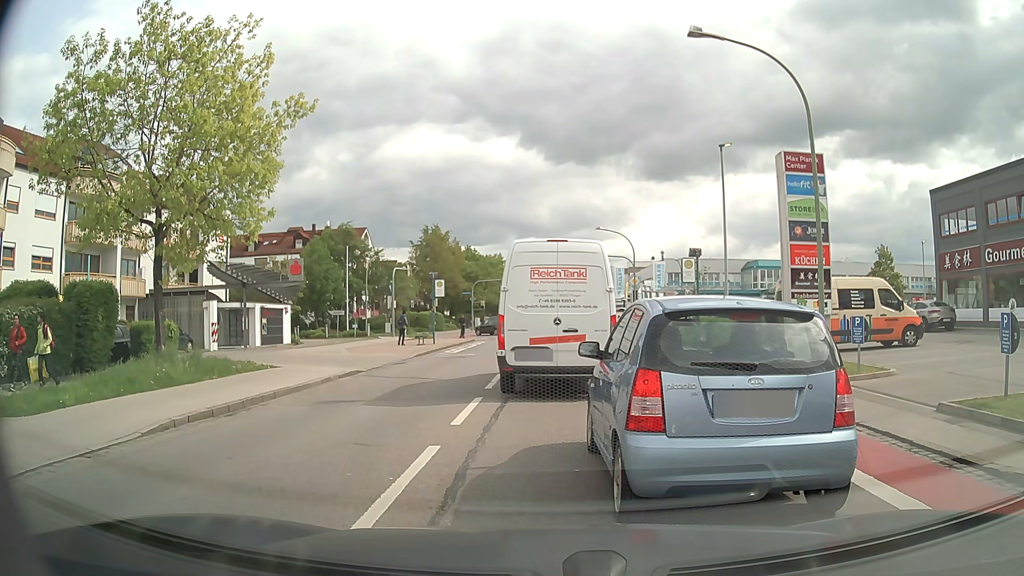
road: tertiary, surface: asphalt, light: Day
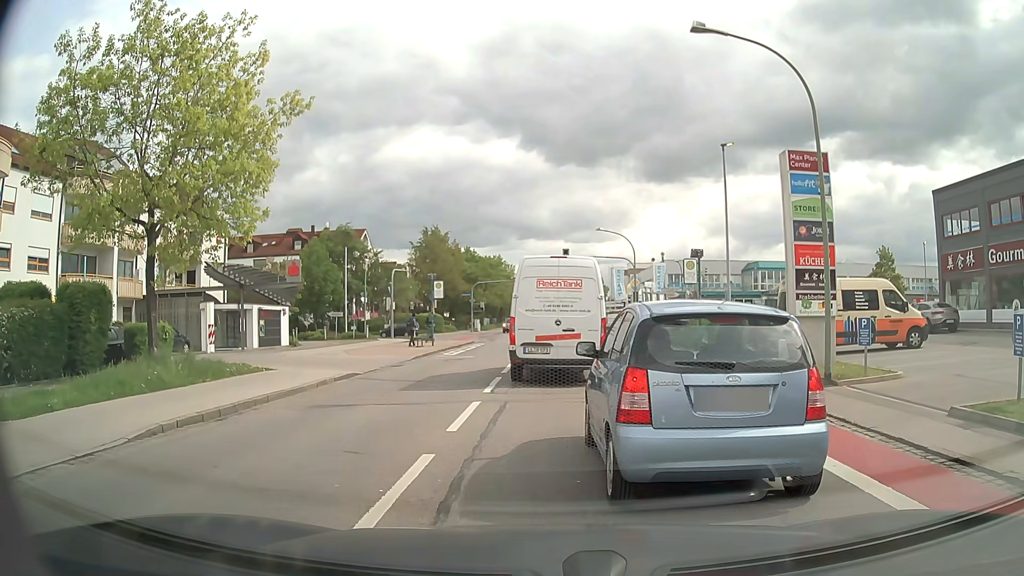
(0.0, +0.3) m; 0°
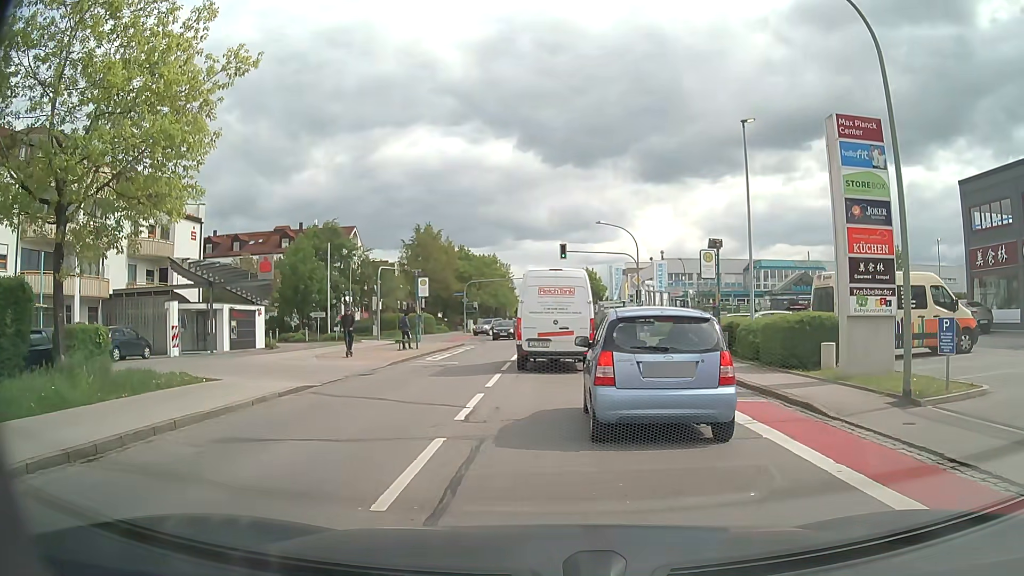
(0.0, +3.7) m; +1°
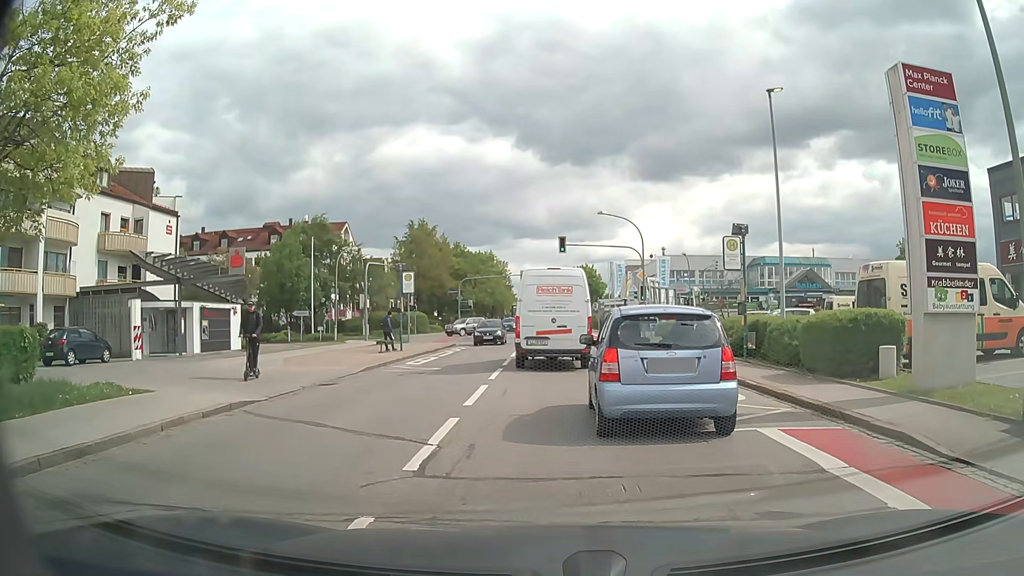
(0.0, +3.3) m; -1°
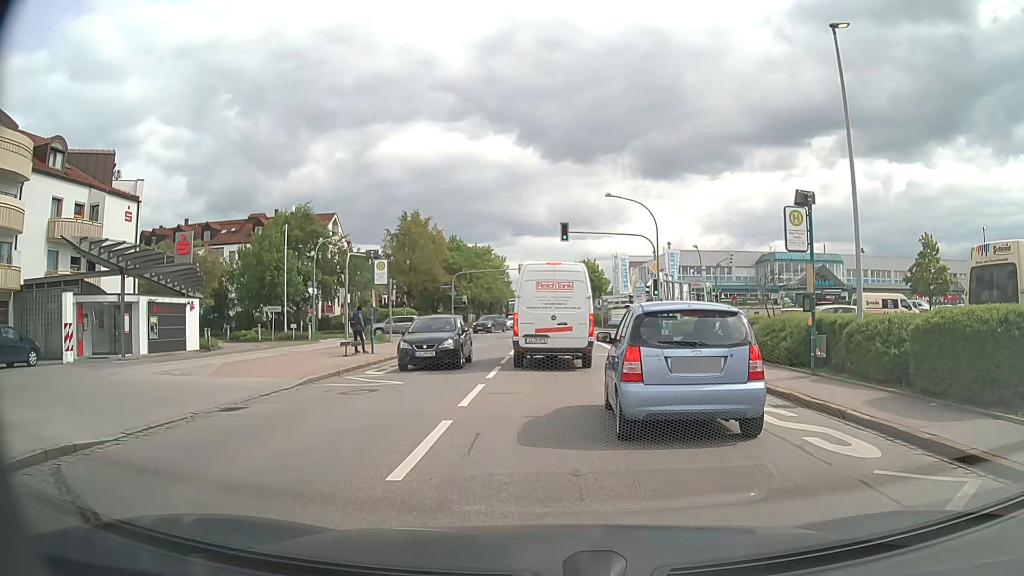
(0.0, +5.0) m; -1°
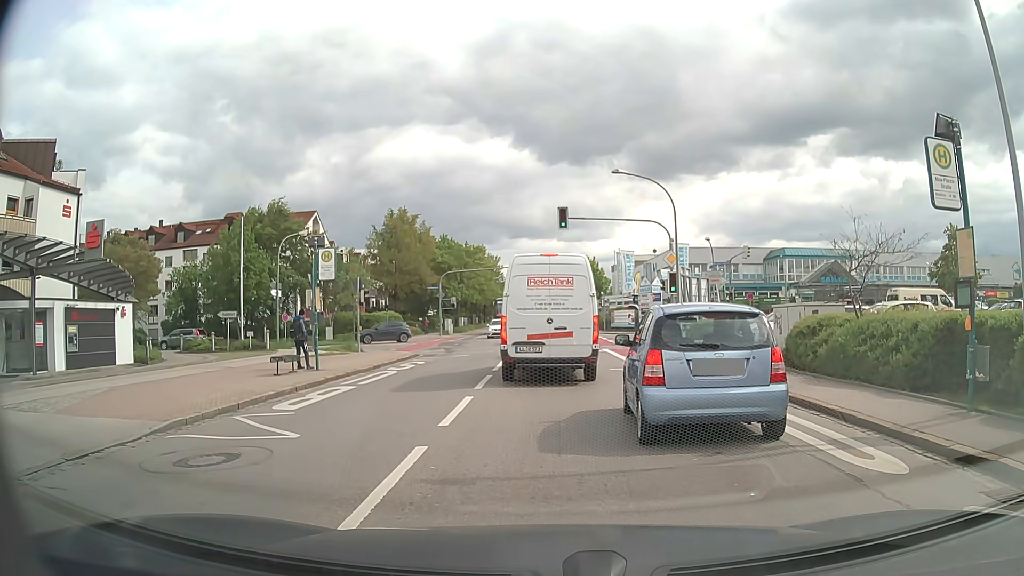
(+0.2, +5.9) m; +2°
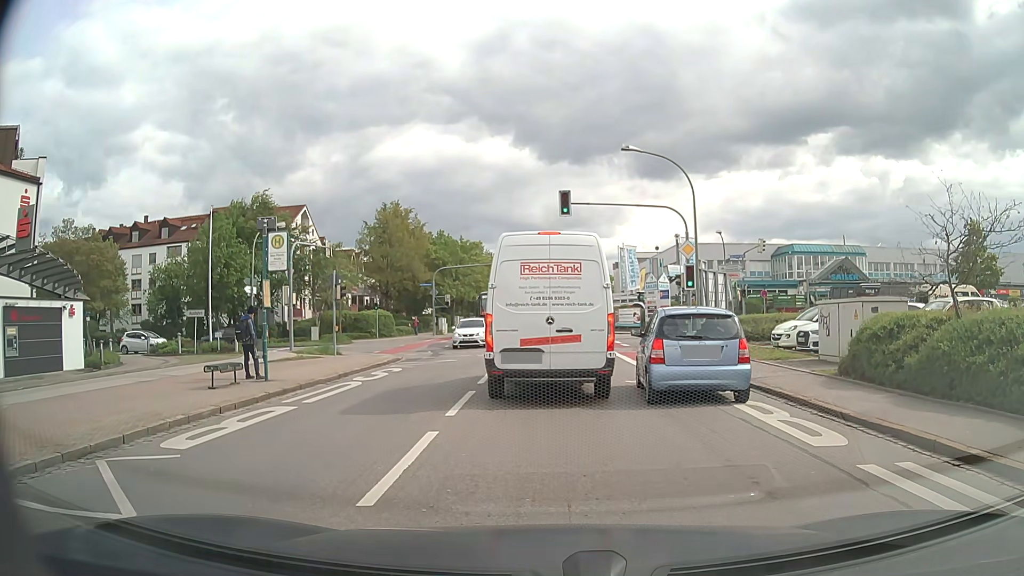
(0.0, +3.7) m; 0°
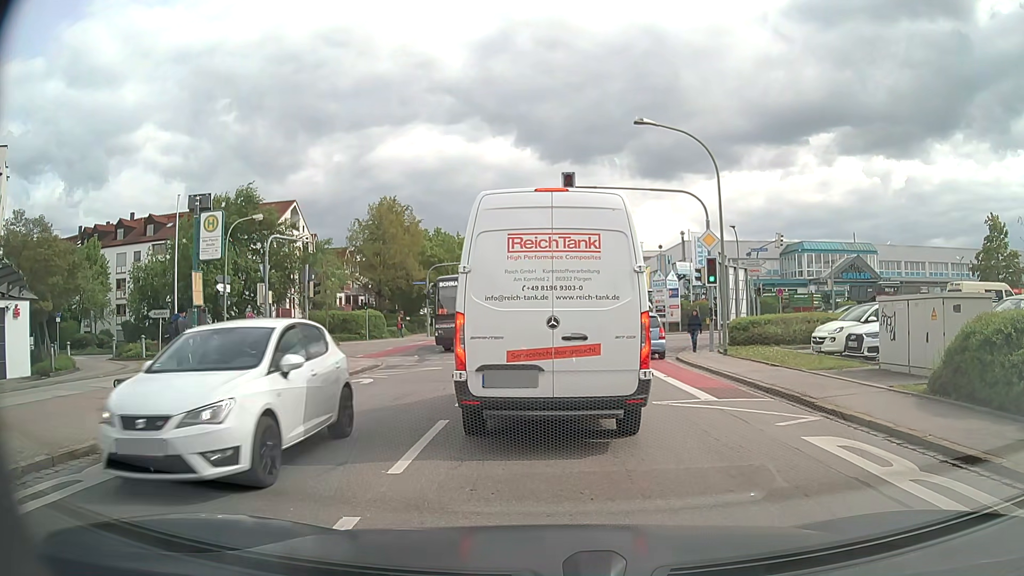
(0.0, +3.4) m; -1°
